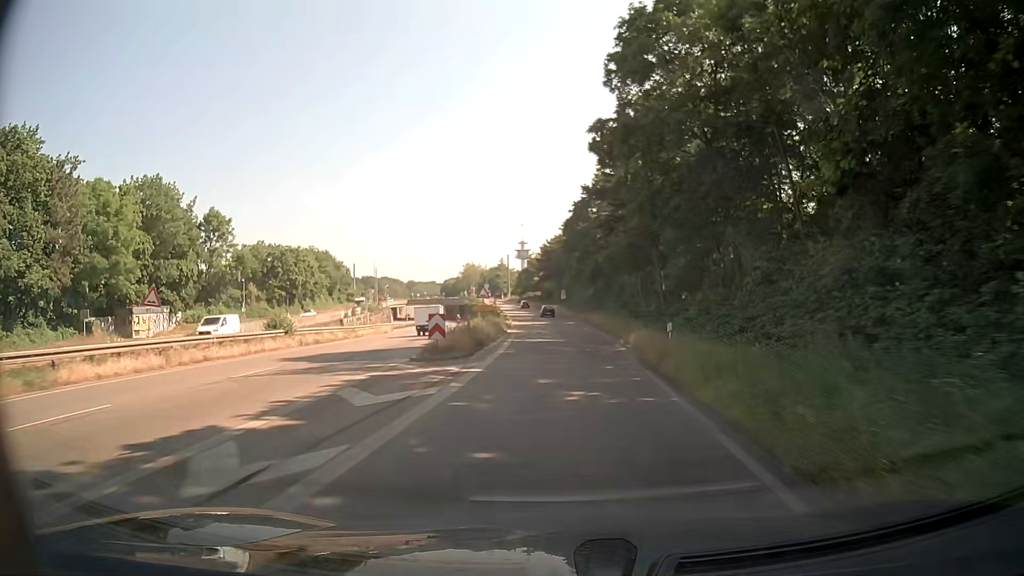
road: trunk_link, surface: asphalt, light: Day
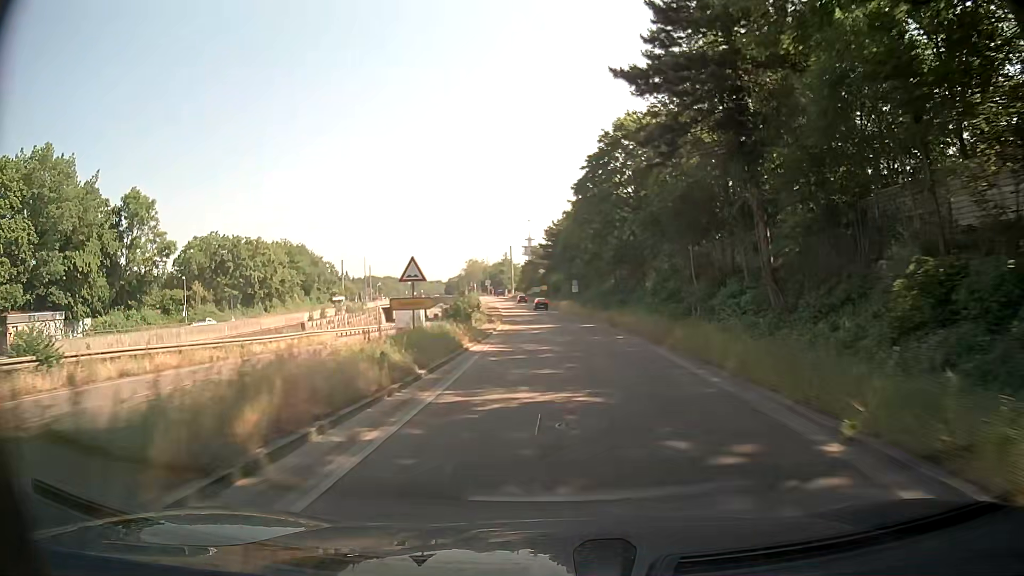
(0.0, +21.2) m; -1°
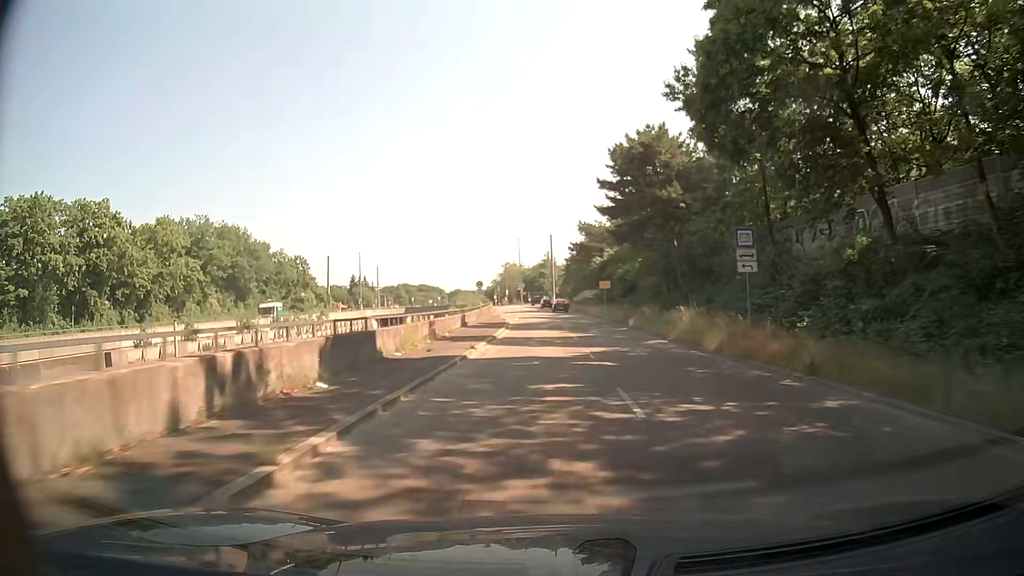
(-1.6, +51.6) m; -4°
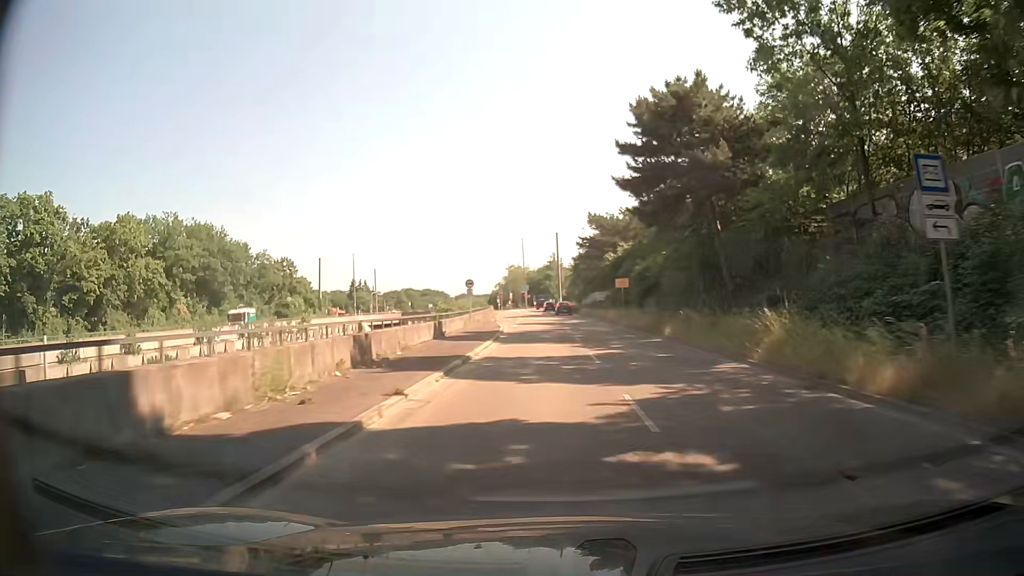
(0.0, +9.9) m; 0°
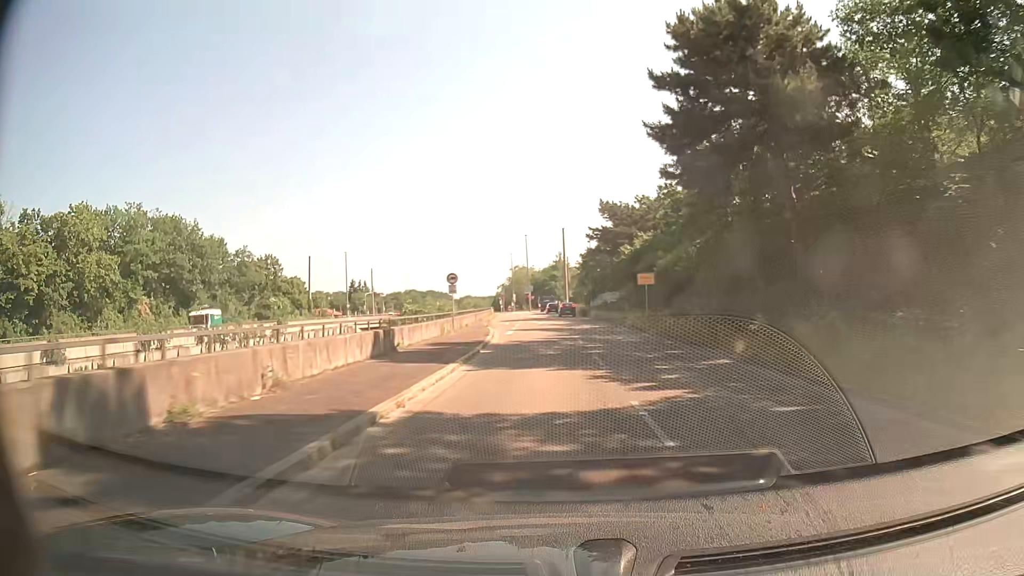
(-0.1, +9.7) m; -1°
